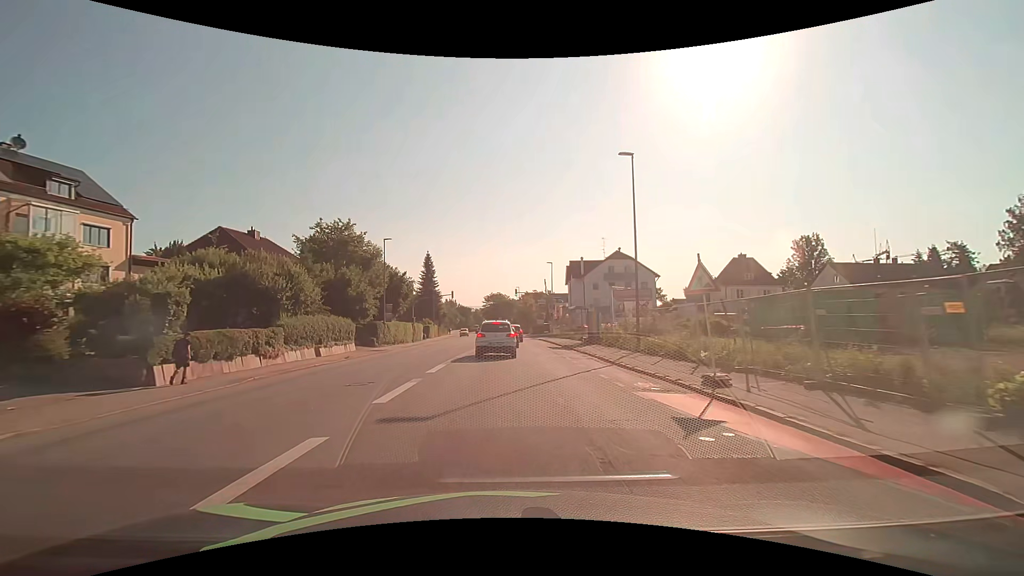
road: tertiary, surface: asphalt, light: Day
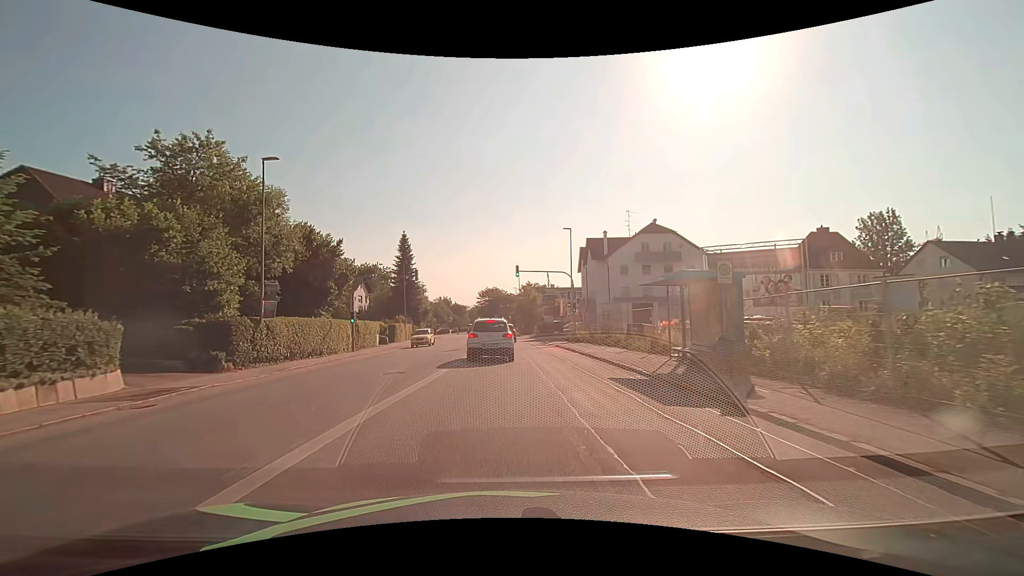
(0.0, +22.8) m; 0°
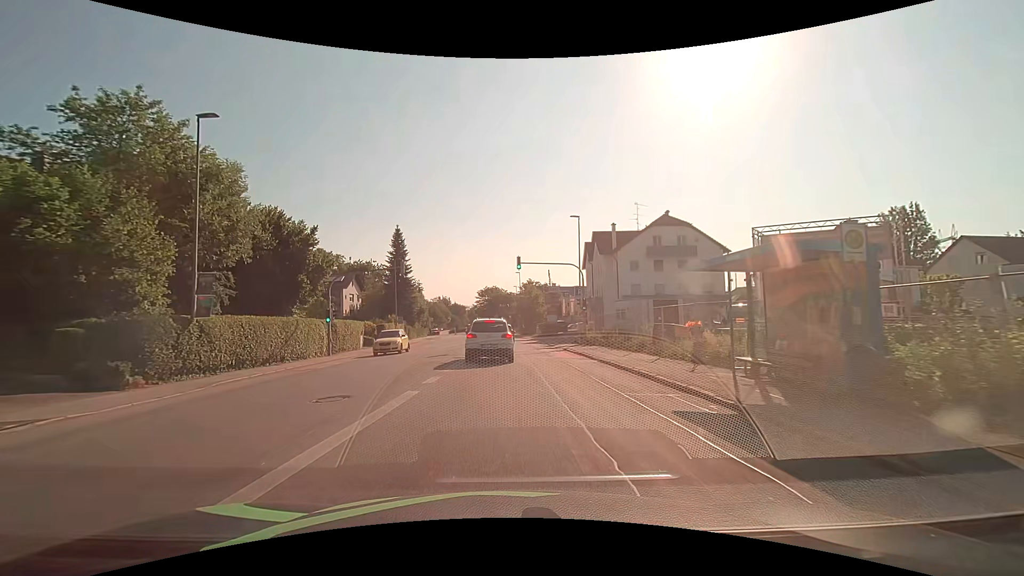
(0.0, +5.2) m; 0°
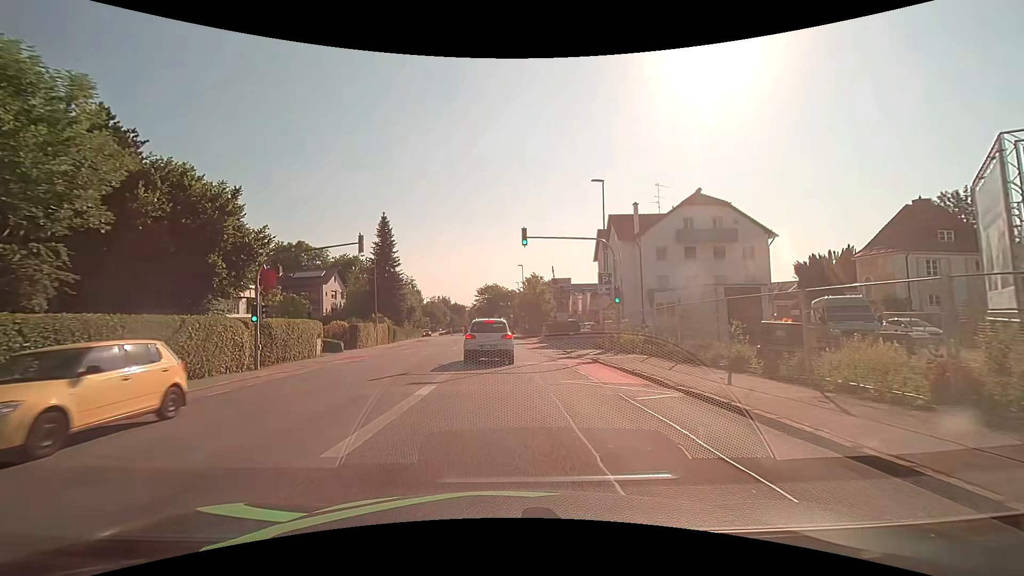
(0.0, +9.8) m; -1°
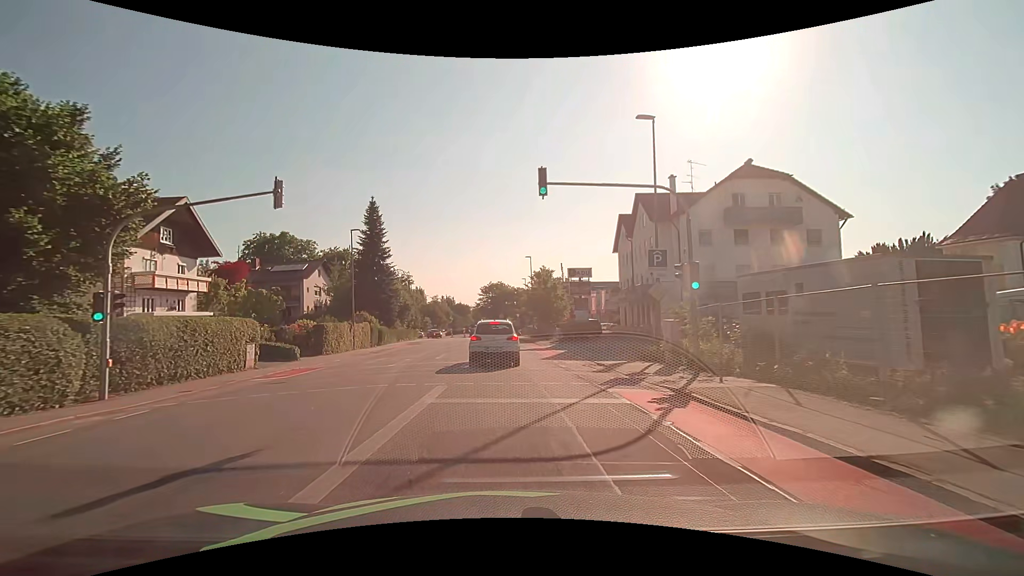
(0.0, +9.4) m; -1°
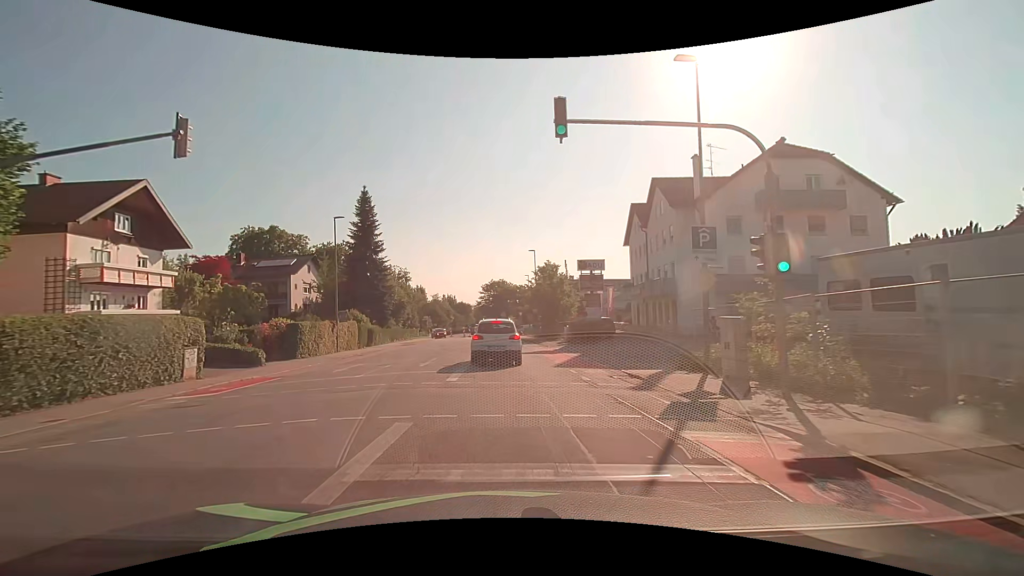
(0.0, +4.6) m; 0°
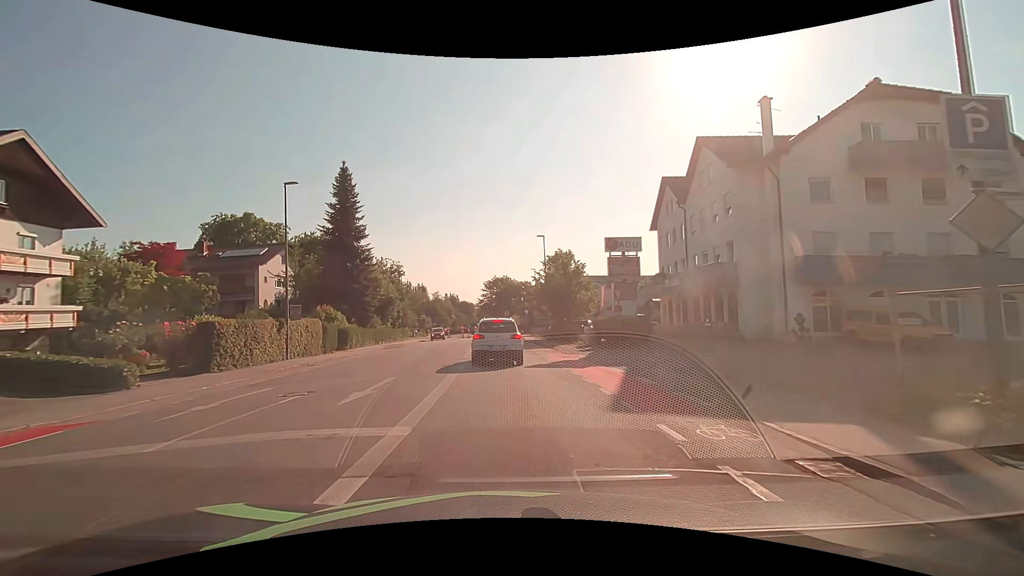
(-0.1, +9.1) m; -1°
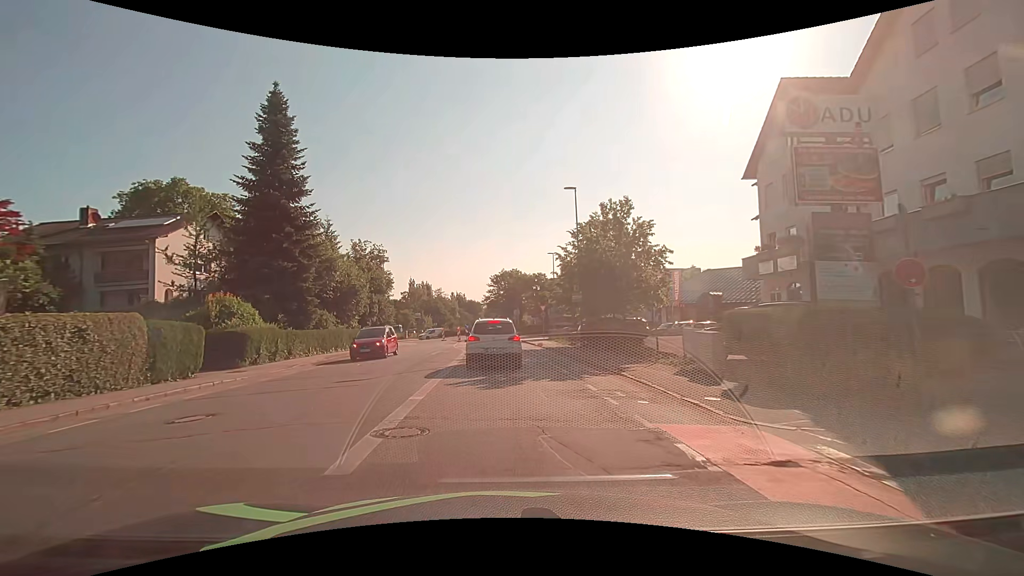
(-0.1, +17.1) m; -1°
(0, +10) (0, +20) (0, +30) (0, +40) (-1, +50) (0, +60) (+2, +70) (+2, +80) (-1, +89) (-3, +99) m
